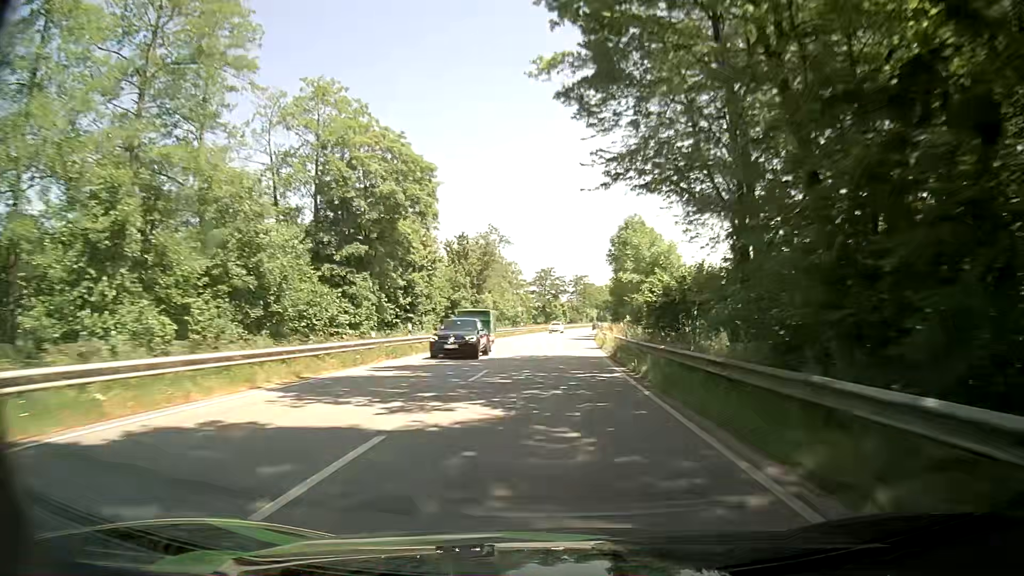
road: primary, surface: asphalt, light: Day
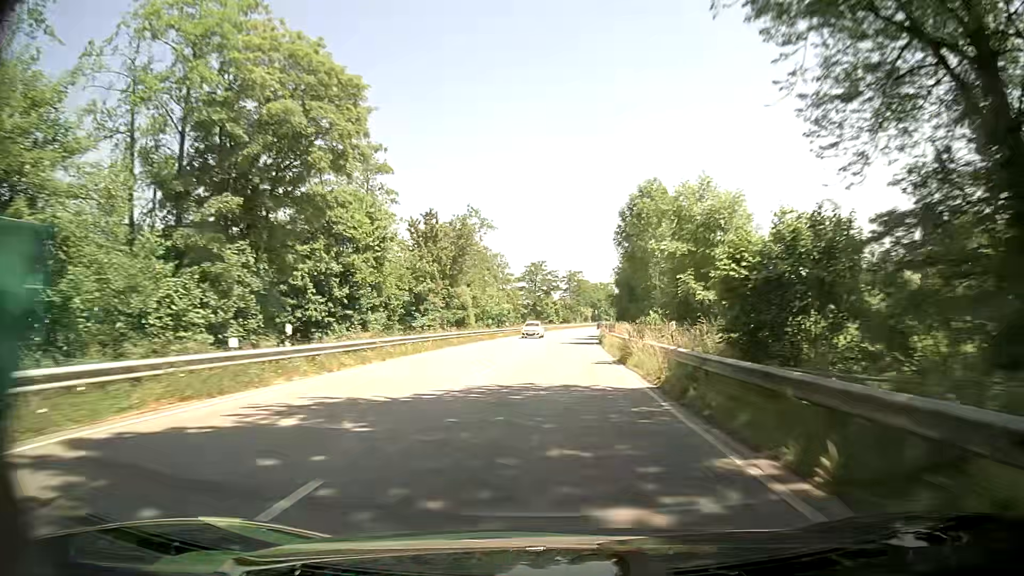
(0.0, +14.2) m; 0°
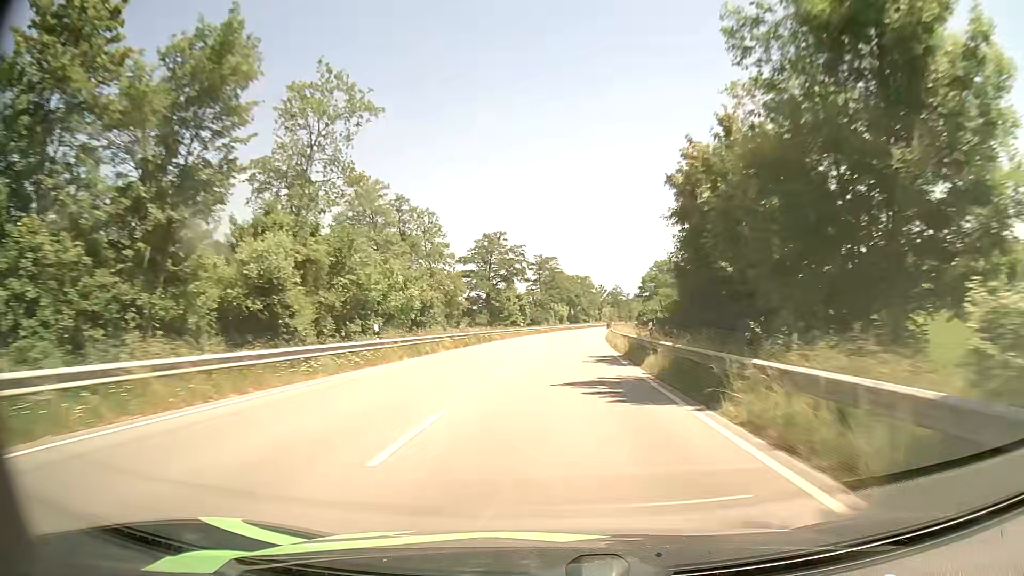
(+1.1, +42.9) m; +3°
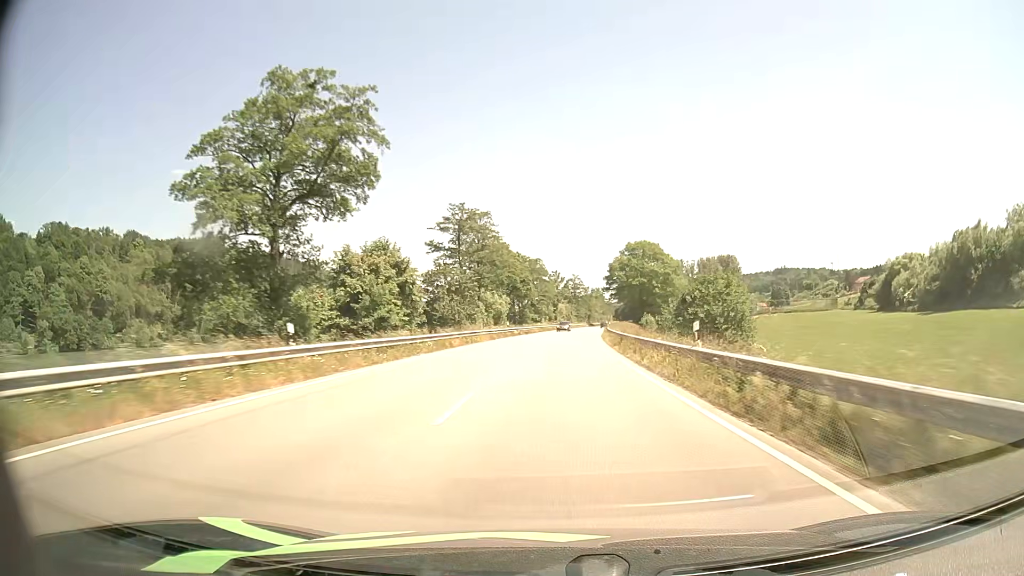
(+2.0, +56.8) m; +4°
(0, +10) (0, +20) (+1, +30) (+1, +40) (+2, +50) (+3, +60) (+4, +70) (+4, +80) (+6, +90) (+7, +100) m
